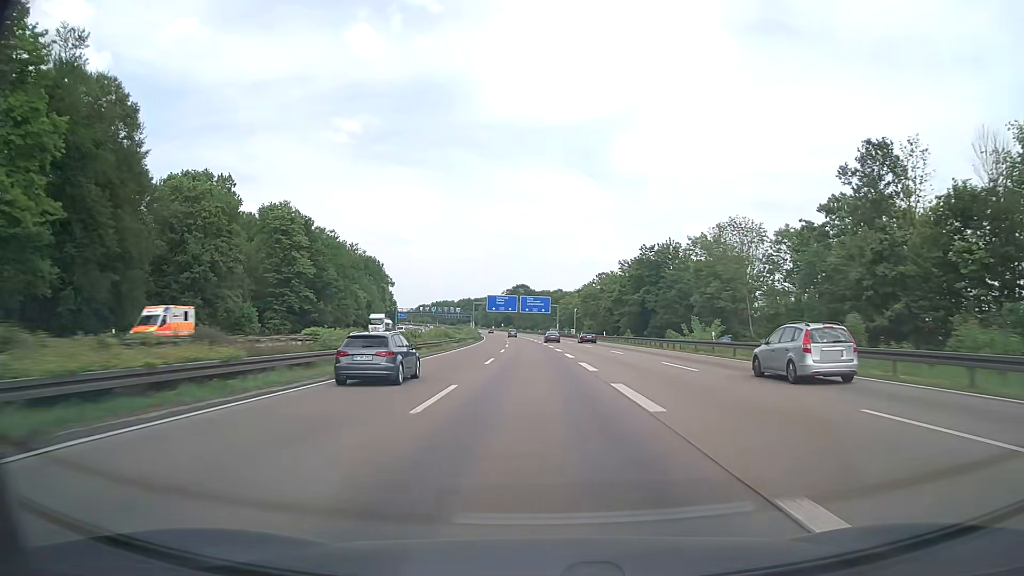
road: motorway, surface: asphalt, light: Day
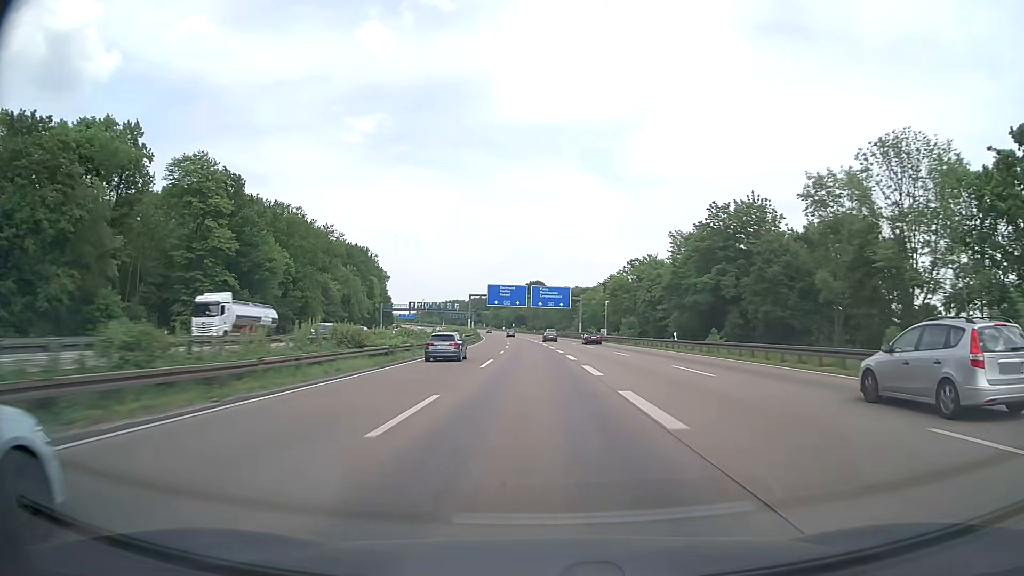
(-0.5, +38.1) m; -1°
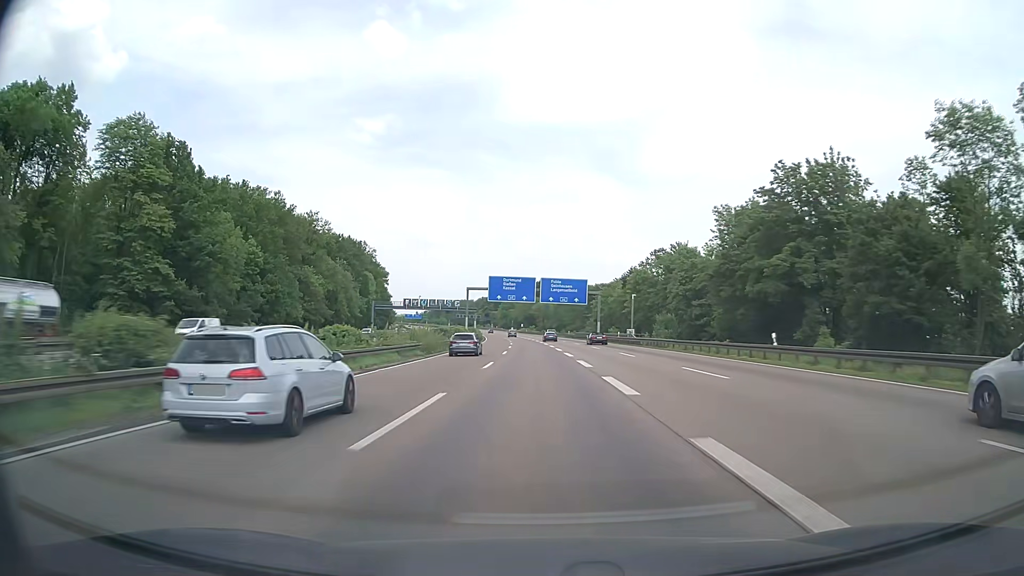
(-0.2, +19.0) m; -1°
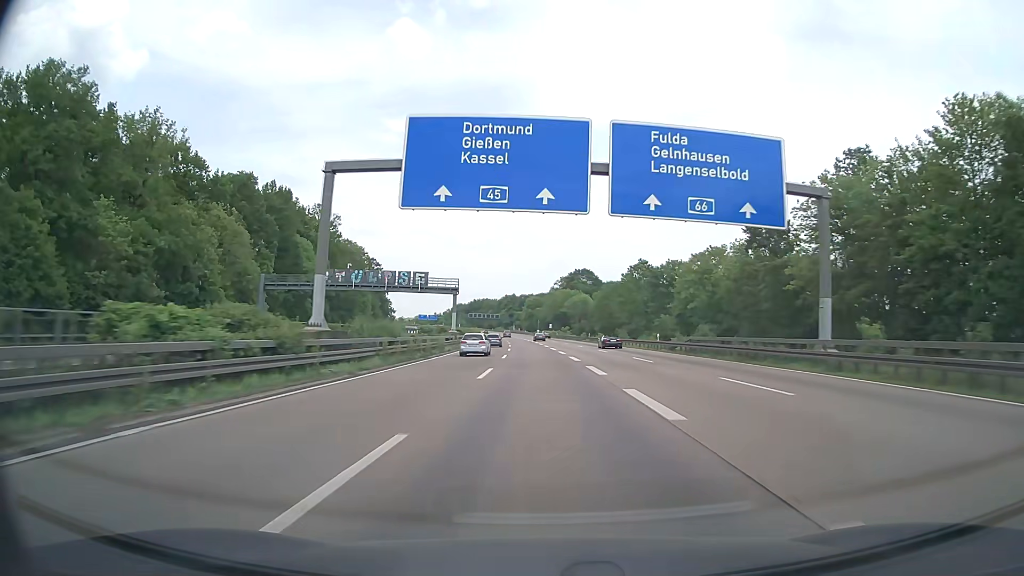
(-1.7, +76.1) m; -3°
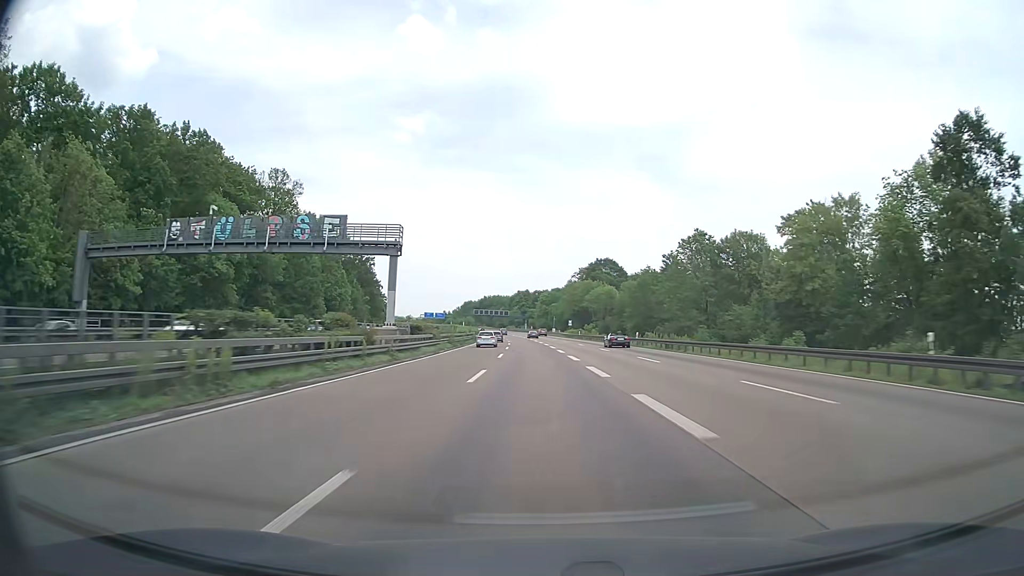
(-0.5, +38.0) m; -1°
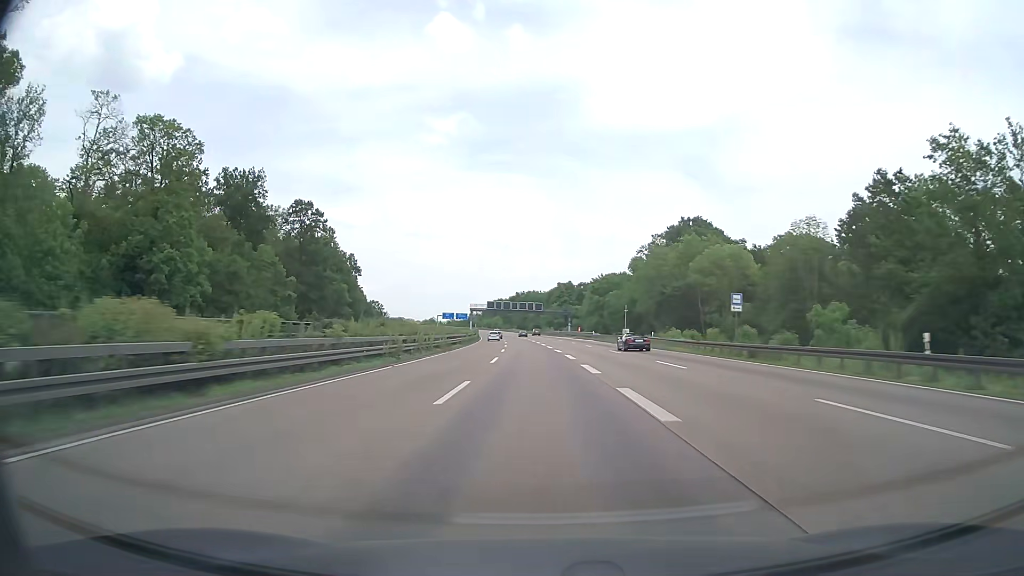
(-3.2, +94.9) m; -4°
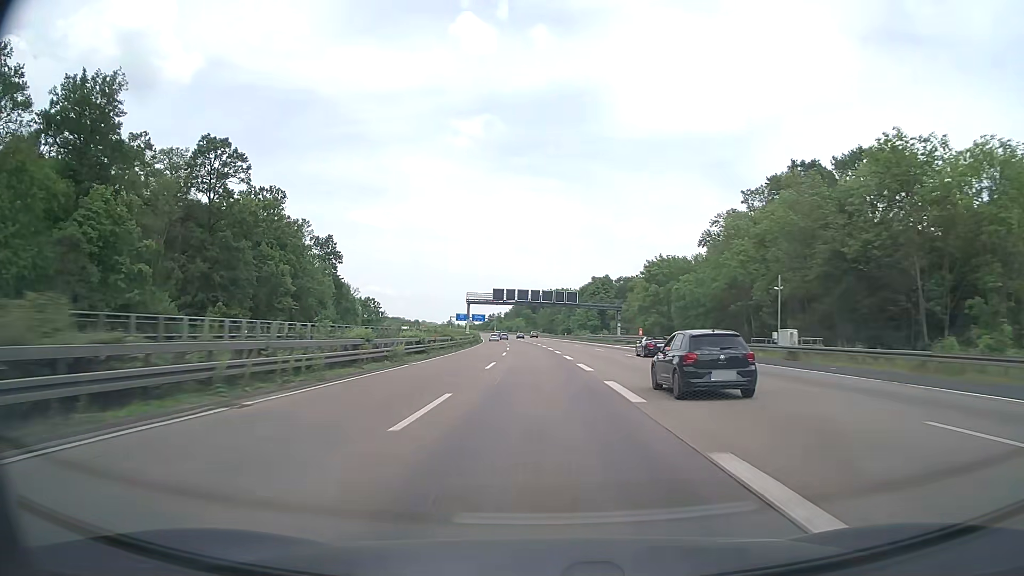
(-1.2, +57.0) m; -2°
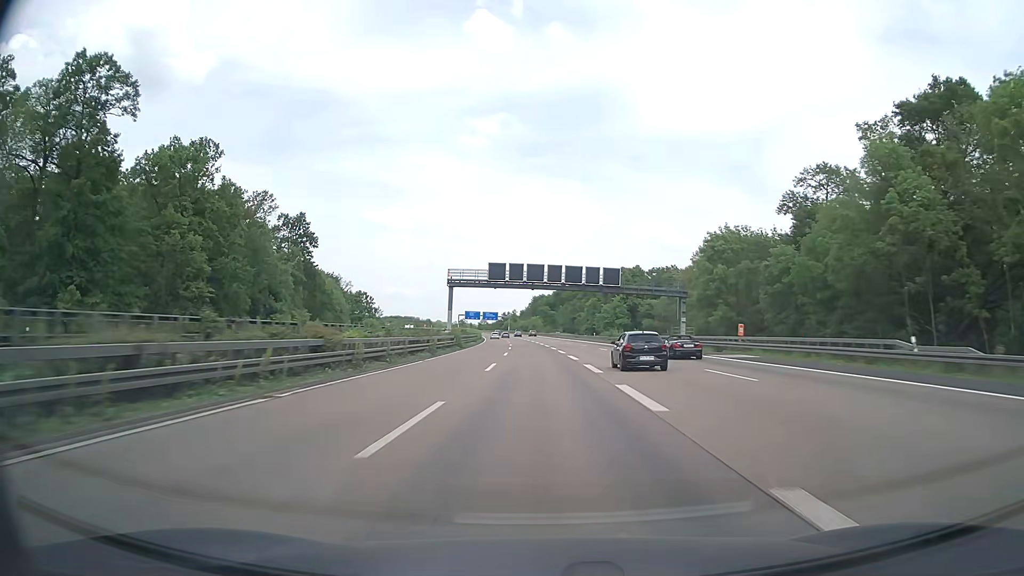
(-0.5, +38.0) m; -2°
(0, +10) (0, +20) (0, +30) (-1, +40) (-1, +50) (-1, +60) (-2, +70) (-2, +80) (-3, +90) (-3, +100) m
